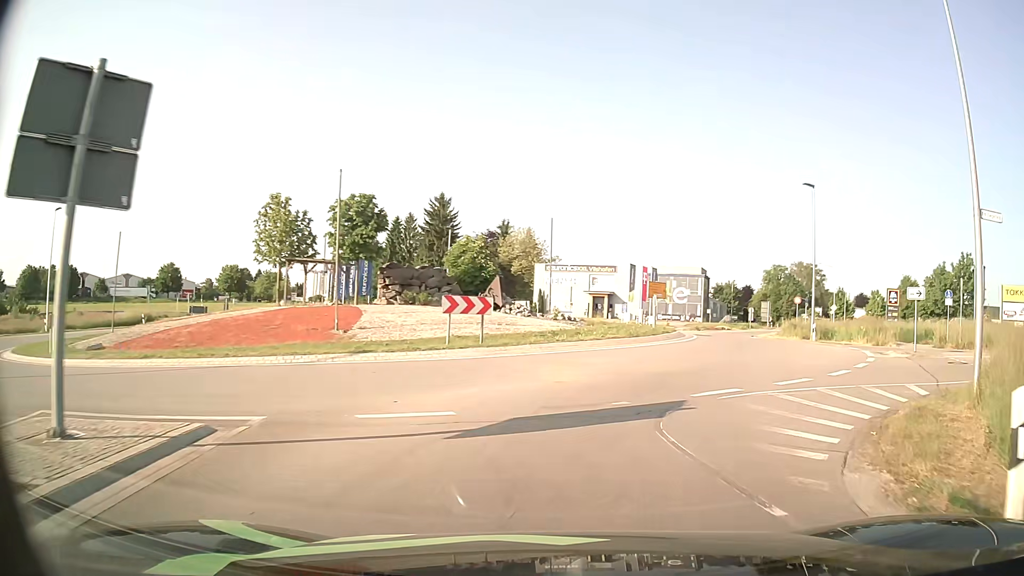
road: tertiary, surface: asphalt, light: Day
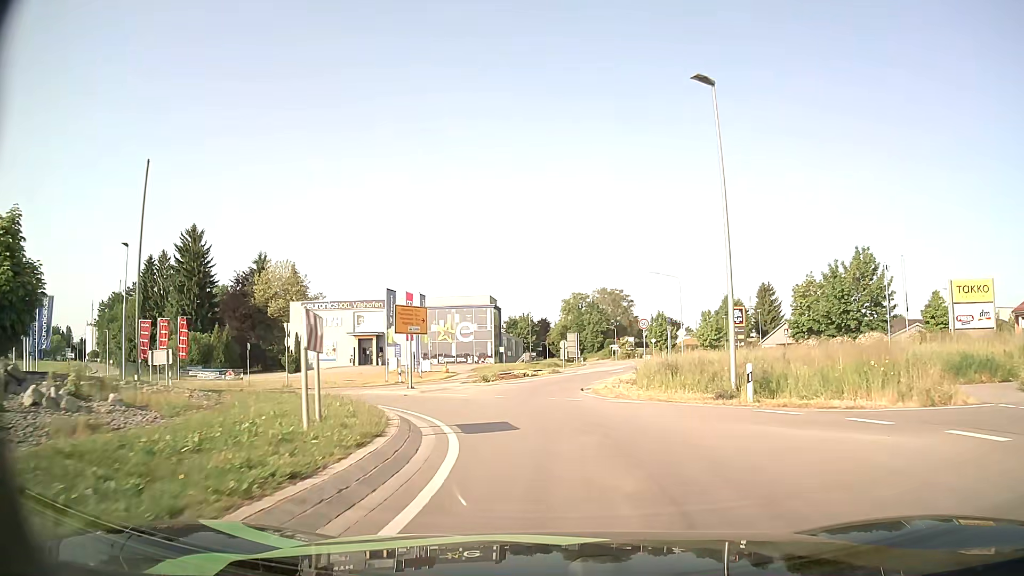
(+5.0, +21.6) m; +18°
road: secondary
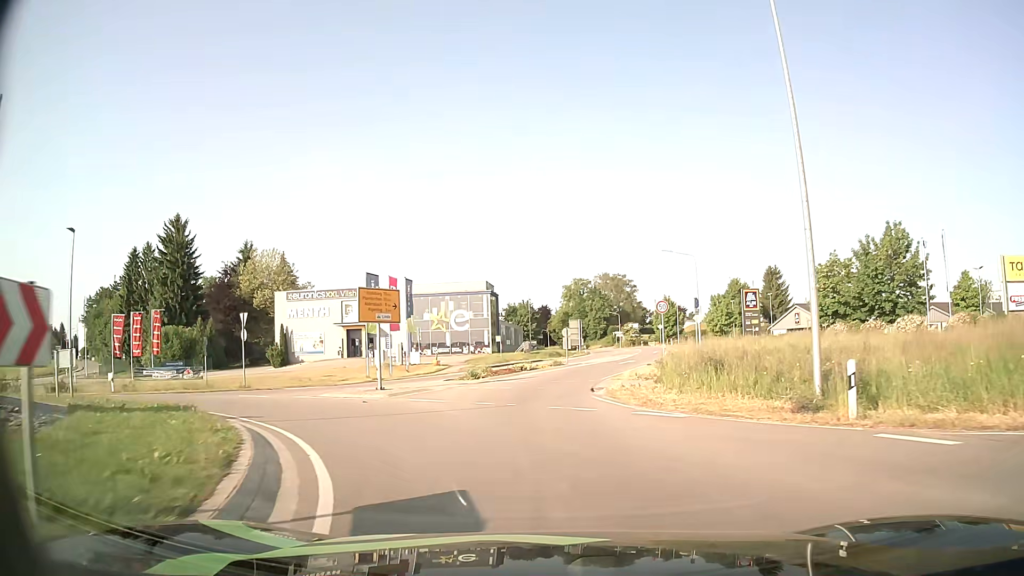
(0.0, +6.0) m; 0°
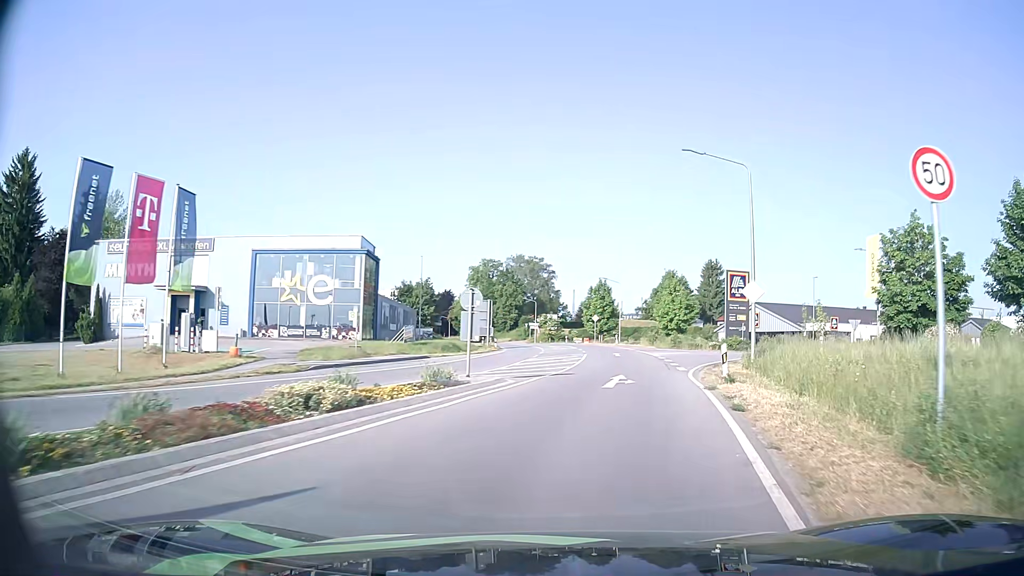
(+0.3, +26.3) m; +8°
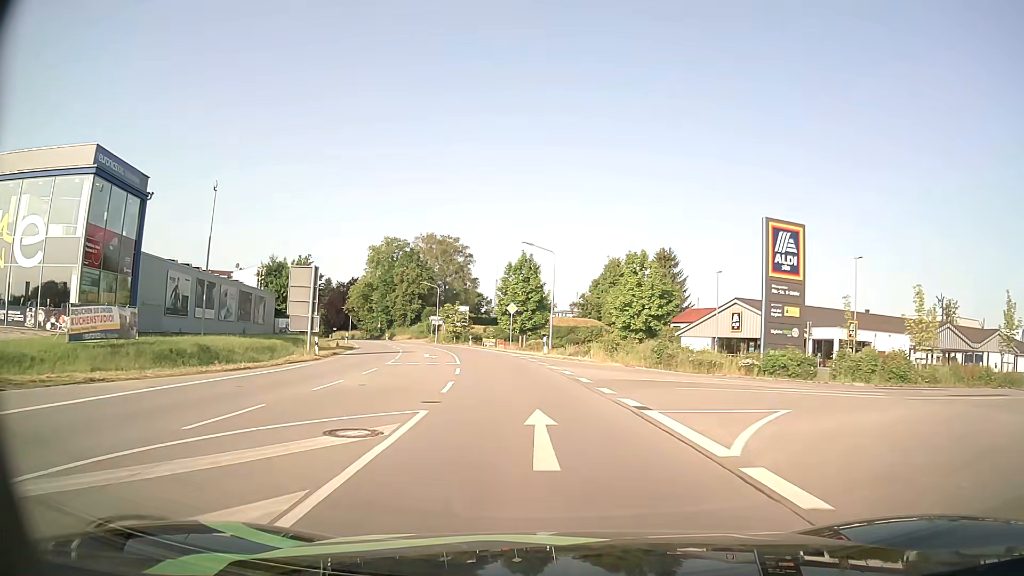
(+2.8, +30.0) m; +6°
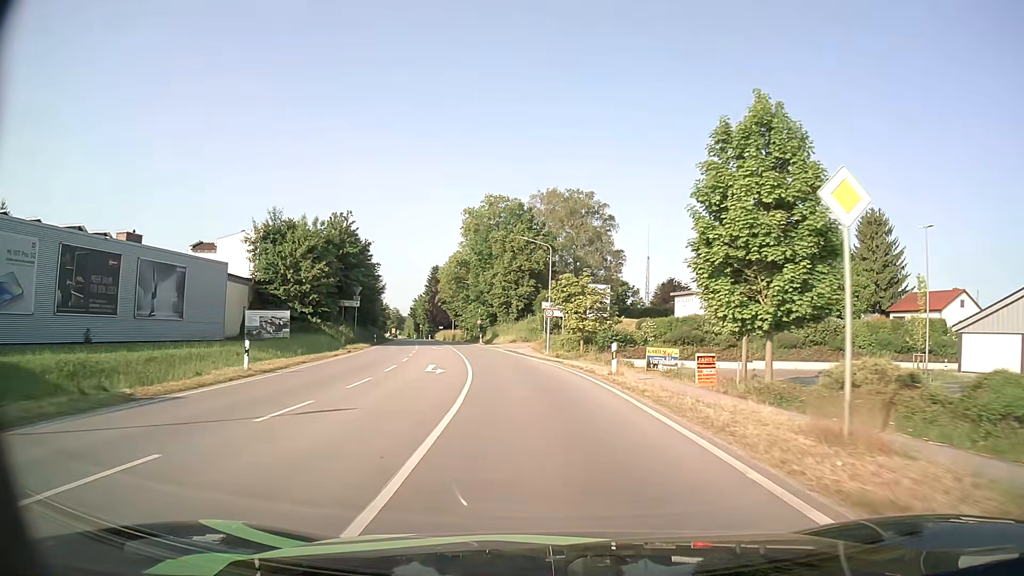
(-4.3, +40.6) m; -12°
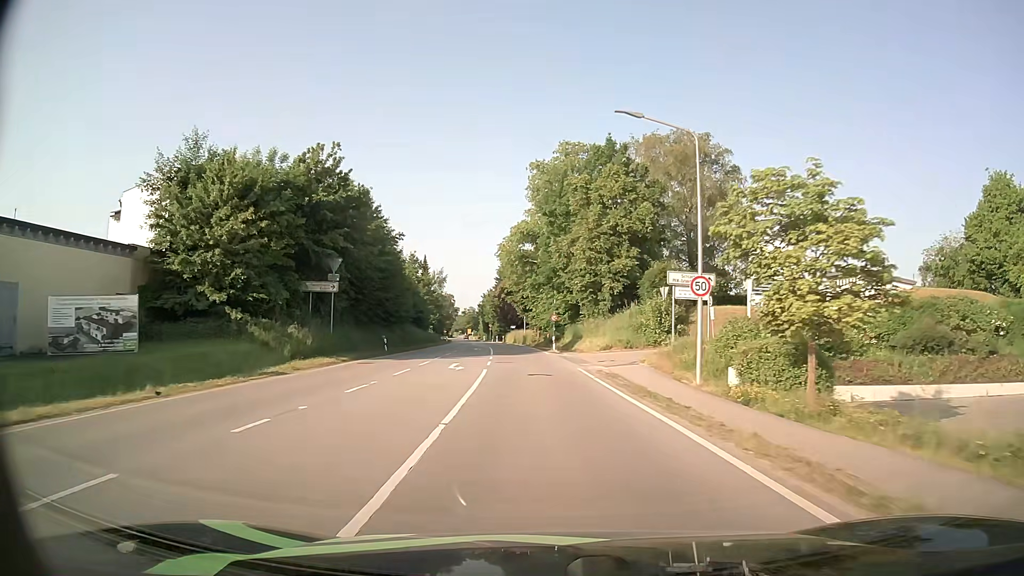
(-1.6, +26.1) m; -7°
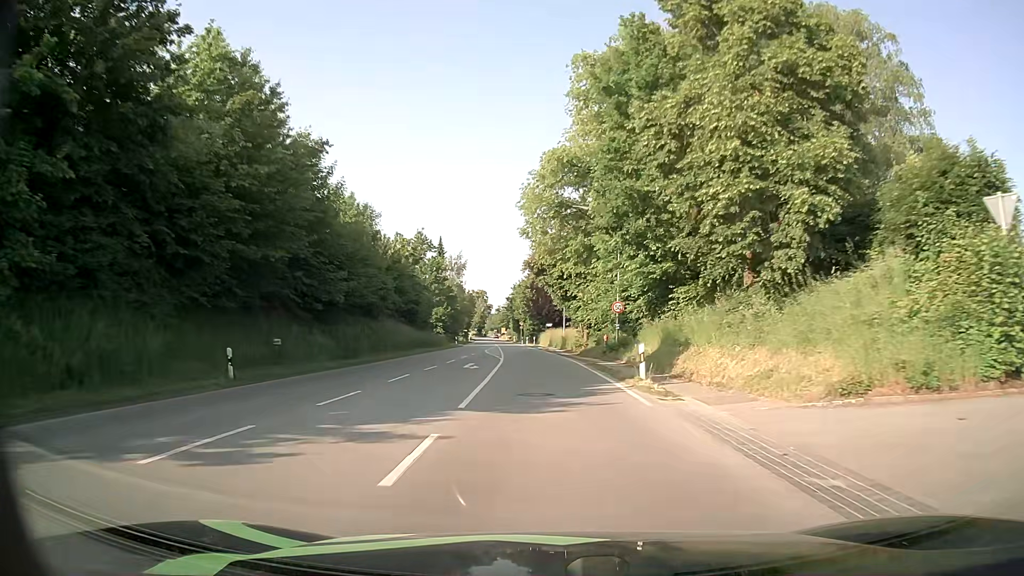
(-1.1, +26.8) m; -4°
(0, +10) (0, +20) (-1, +30) (-2, +40) (-2, +50) (-3, +60) (-4, +70) (-4, +80) (-5, +90) (-6, +100) m
